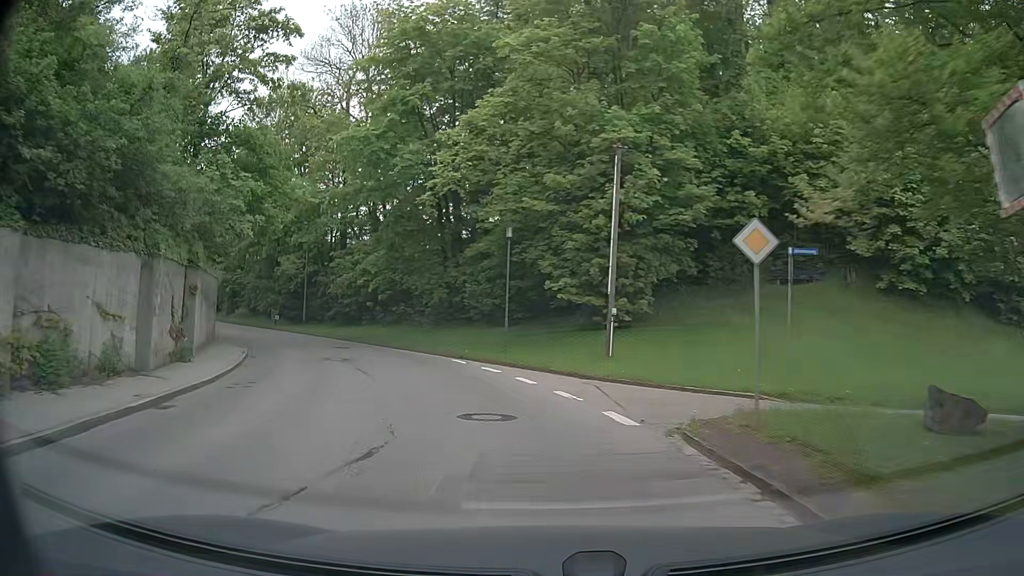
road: tertiary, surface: asphalt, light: Day
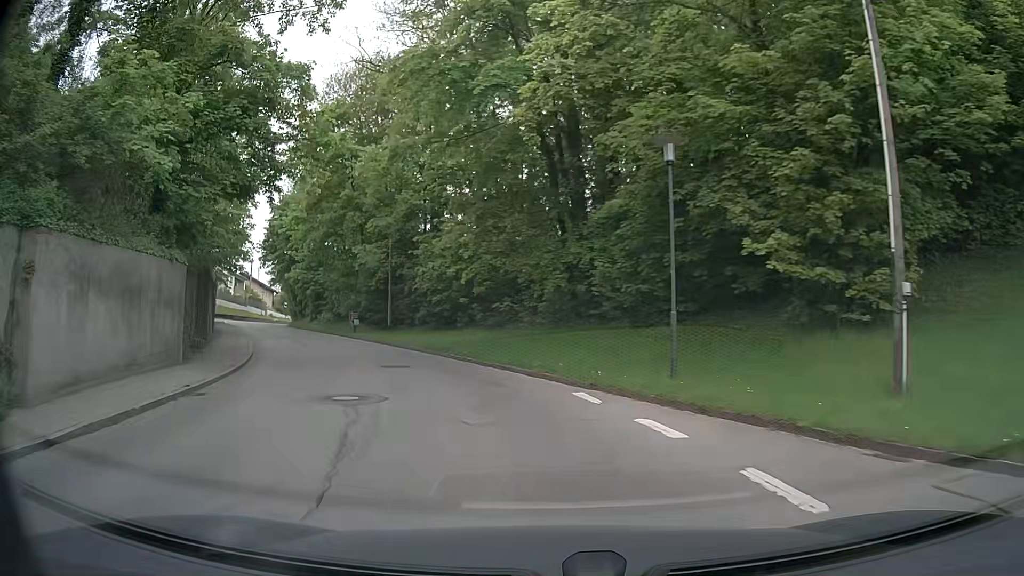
(-0.9, +10.6) m; -11°
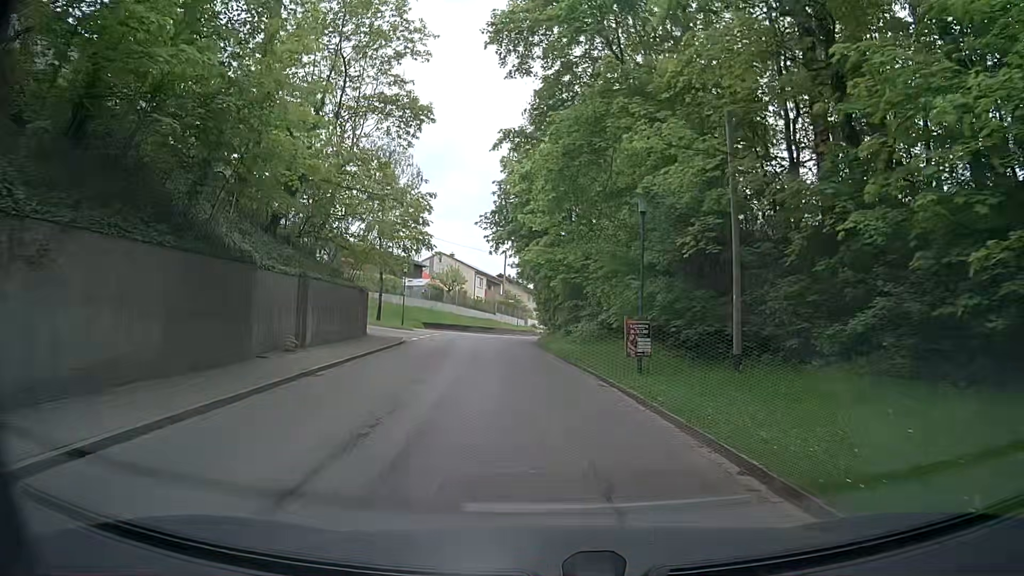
(-6.4, +25.4) m; -25°
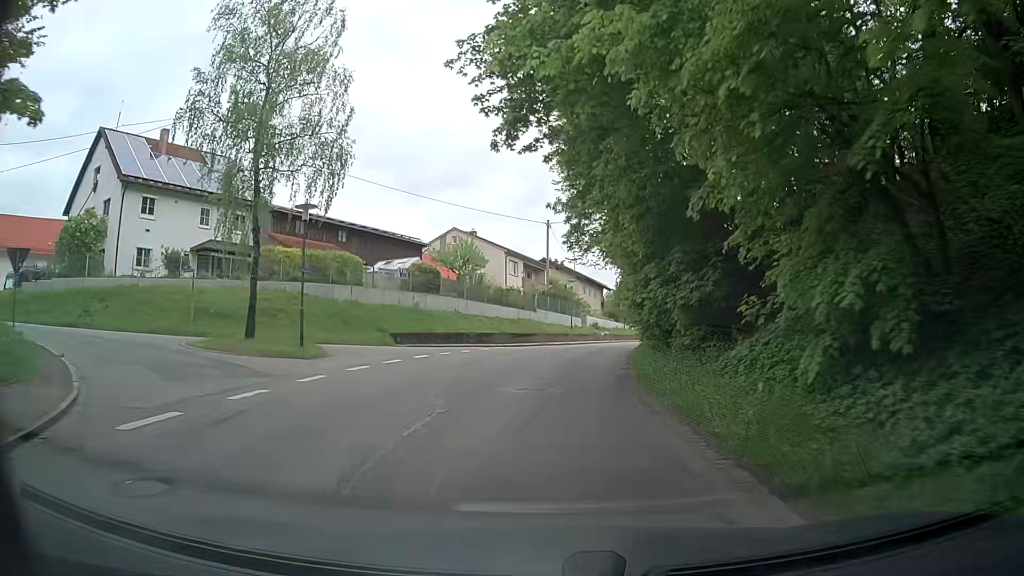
(-1.2, +29.4) m; -6°
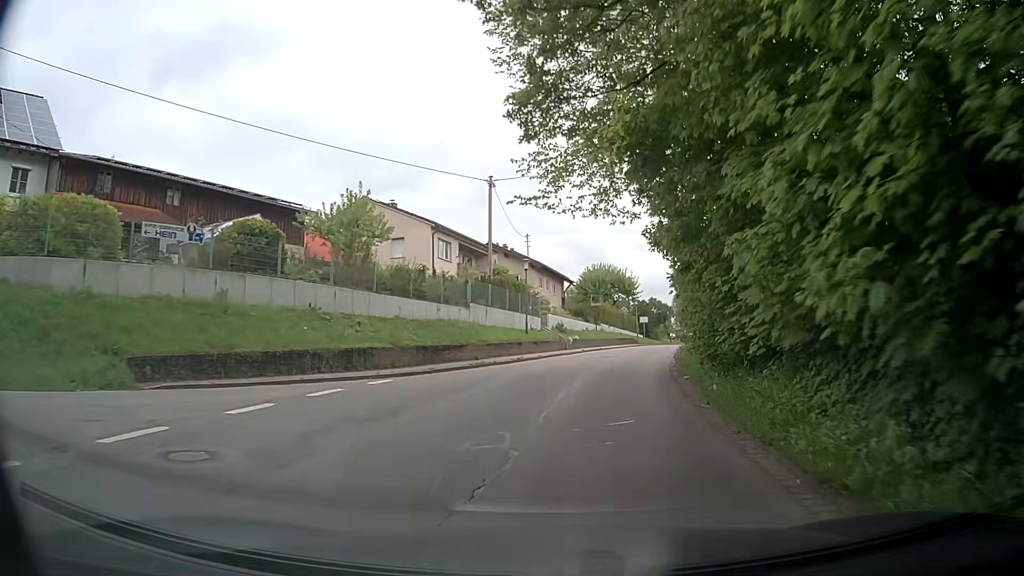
(+1.0, +18.7) m; +6°
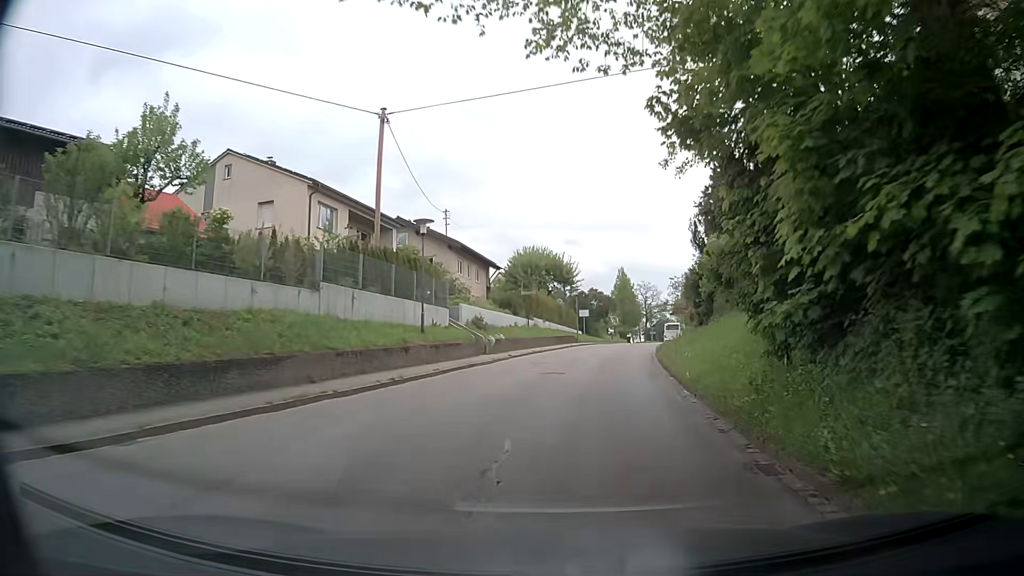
(+0.5, +12.5) m; +5°
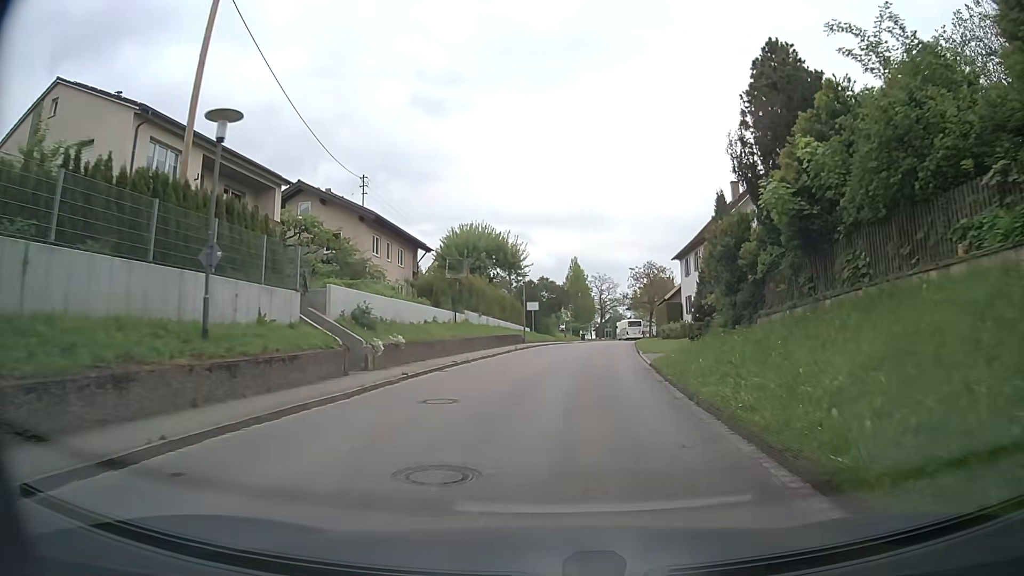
(+0.7, +12.4) m; +5°
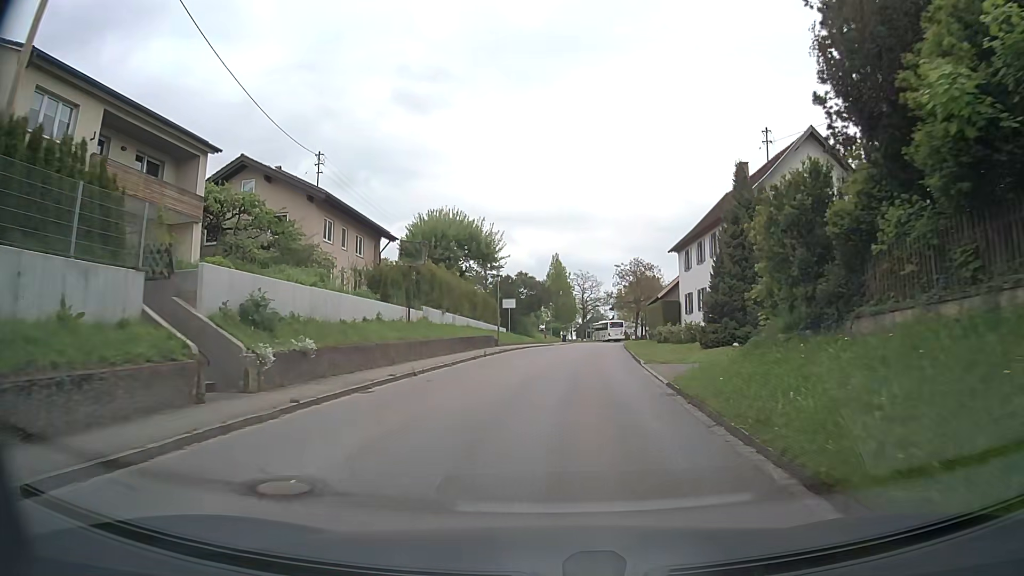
(+0.2, +6.2) m; +3°
(0, +10) (+1, +20) (+1, +30) (+2, +40) (+3, +50) (+4, +60) (+5, +70) (+7, +80) (+9, +89) (+12, +99) m
